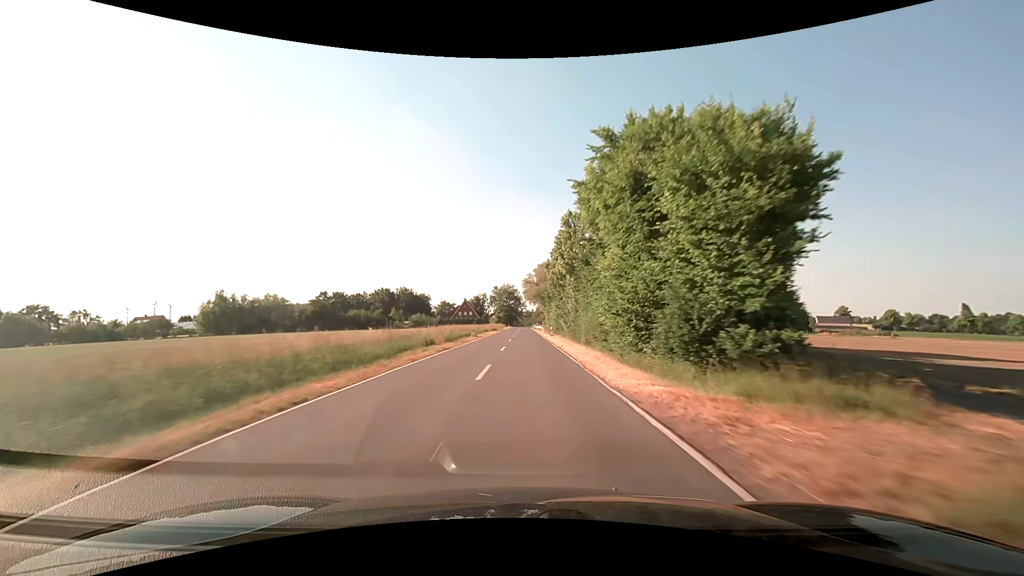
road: secondary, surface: asphalt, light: Day
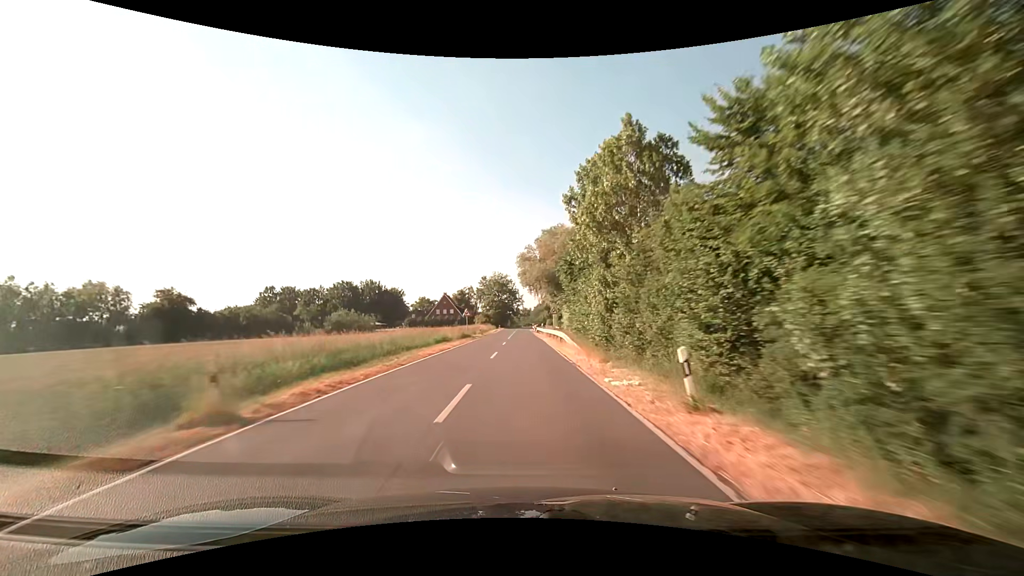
(0.0, +40.6) m; 0°
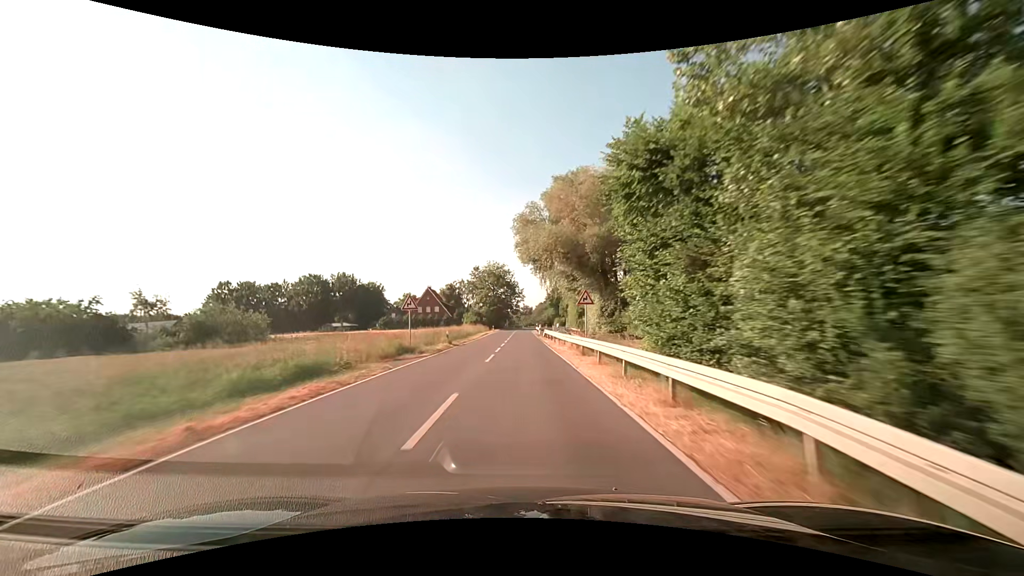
(-0.1, +25.3) m; 0°
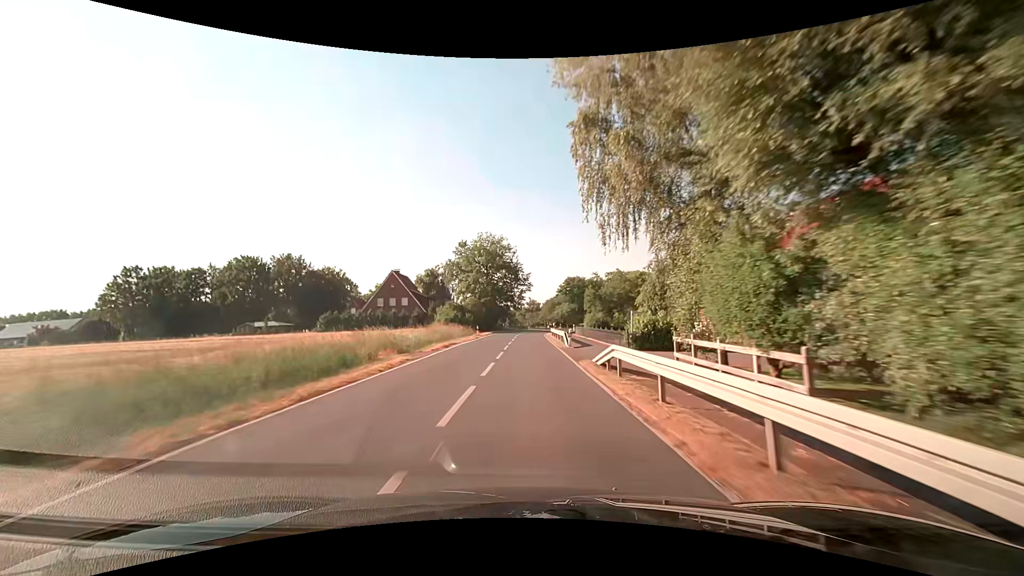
(-0.2, +35.2) m; -1°
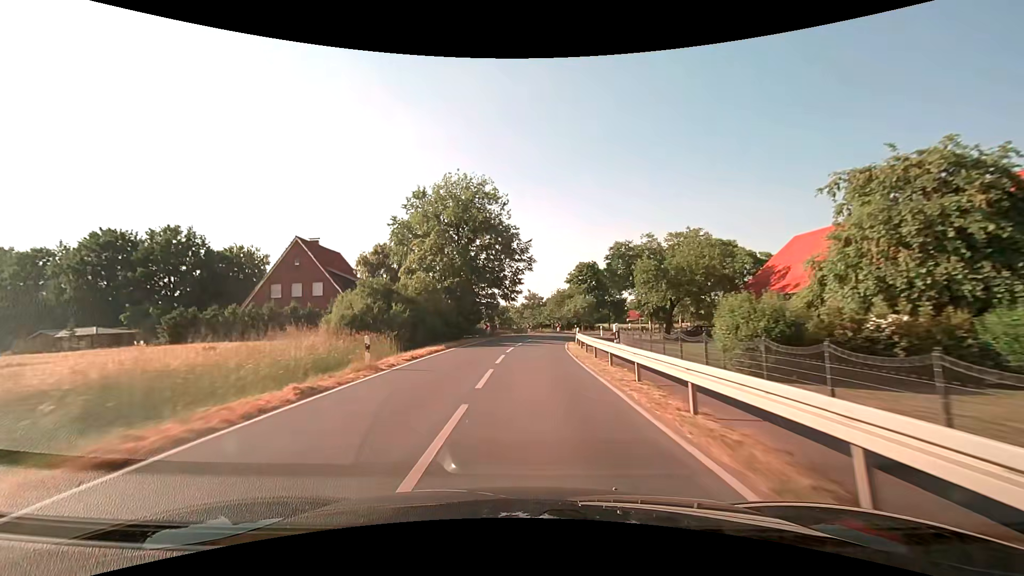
(+0.2, +32.8) m; 0°
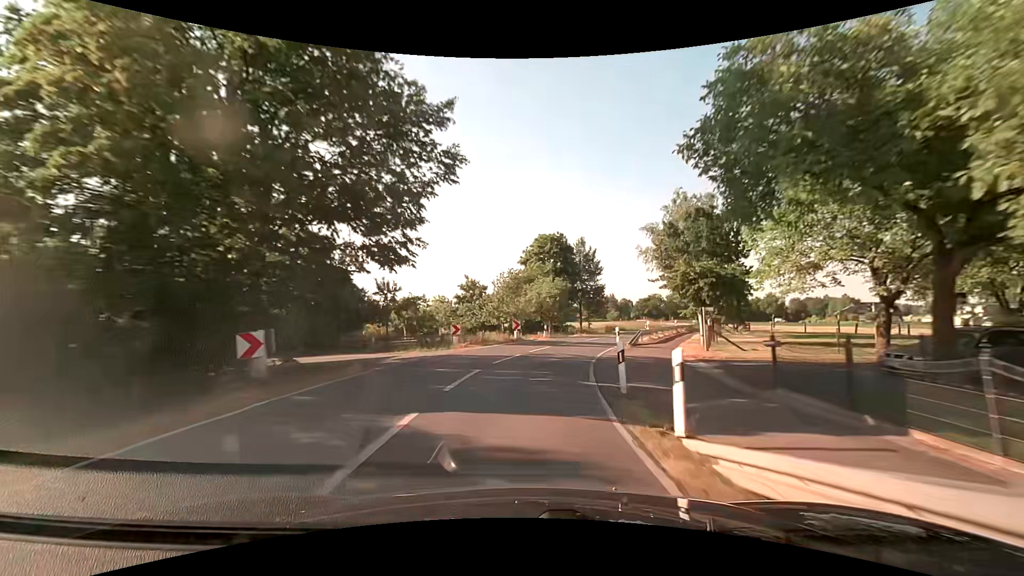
(+0.9, +31.1) m; +6°
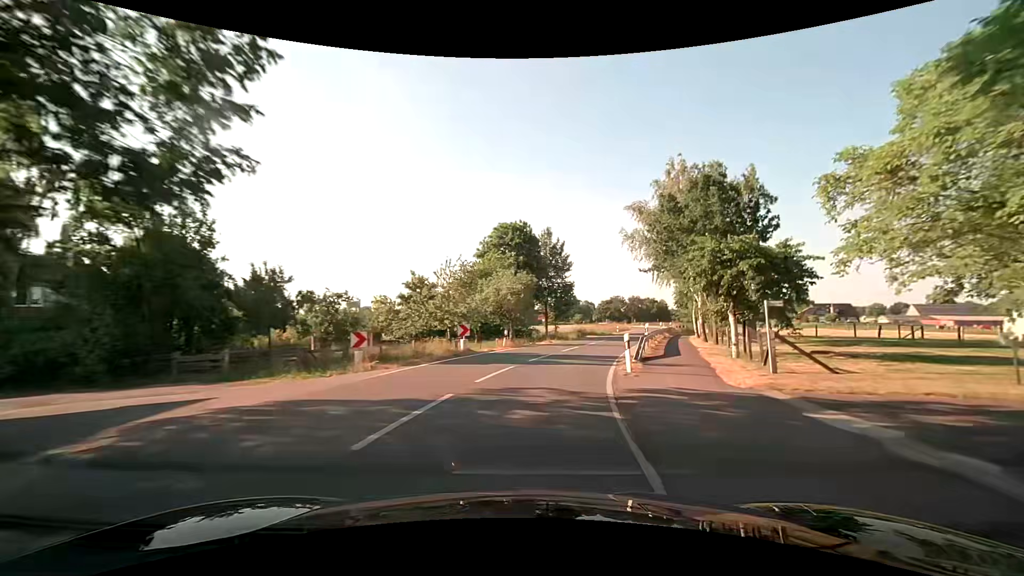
(+0.3, +10.1) m; +4°
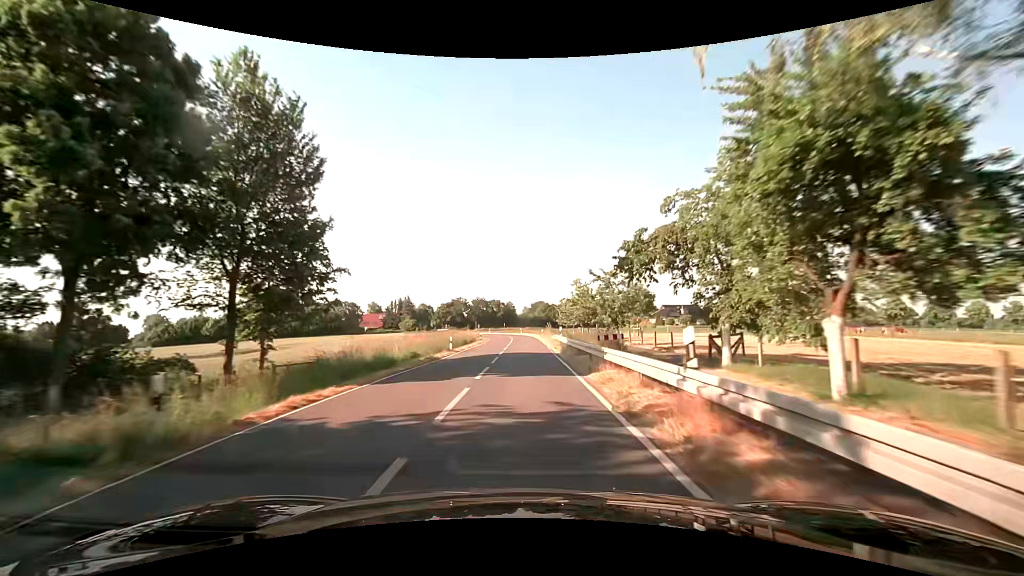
(+7.9, +39.5) m; +19°
(0, +10) (0, +20) (0, +30) (0, +40) (0, +50) (0, +60) (0, +70) (-2, +80) (-4, +90) (-6, +99) m
